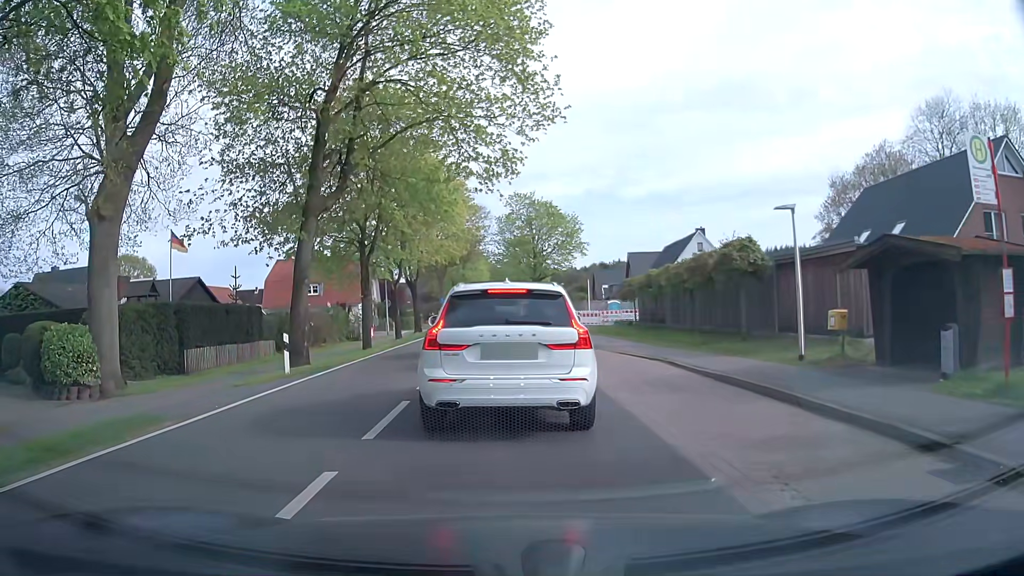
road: tertiary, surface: asphalt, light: Day
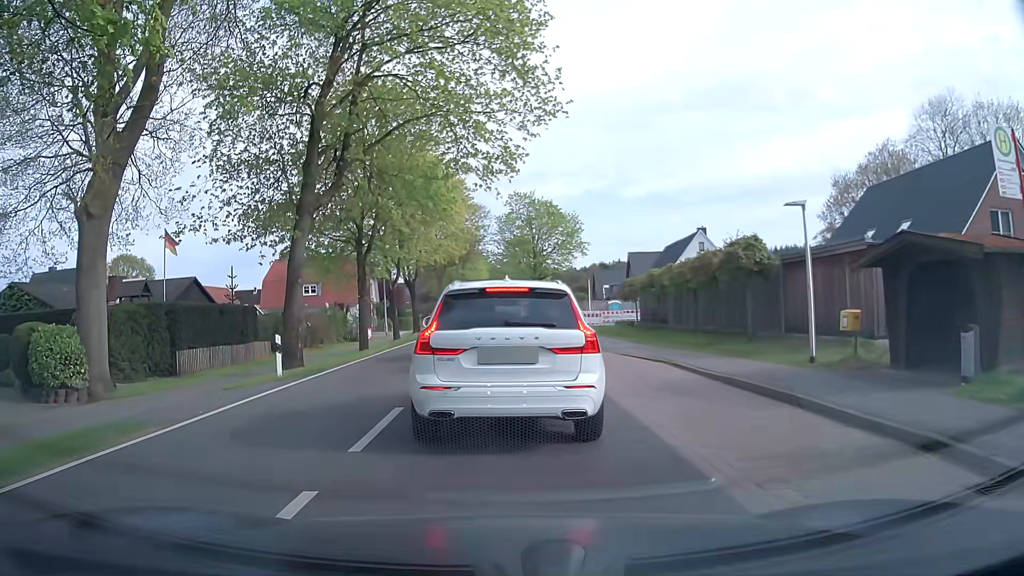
(0.0, +0.6) m; 0°
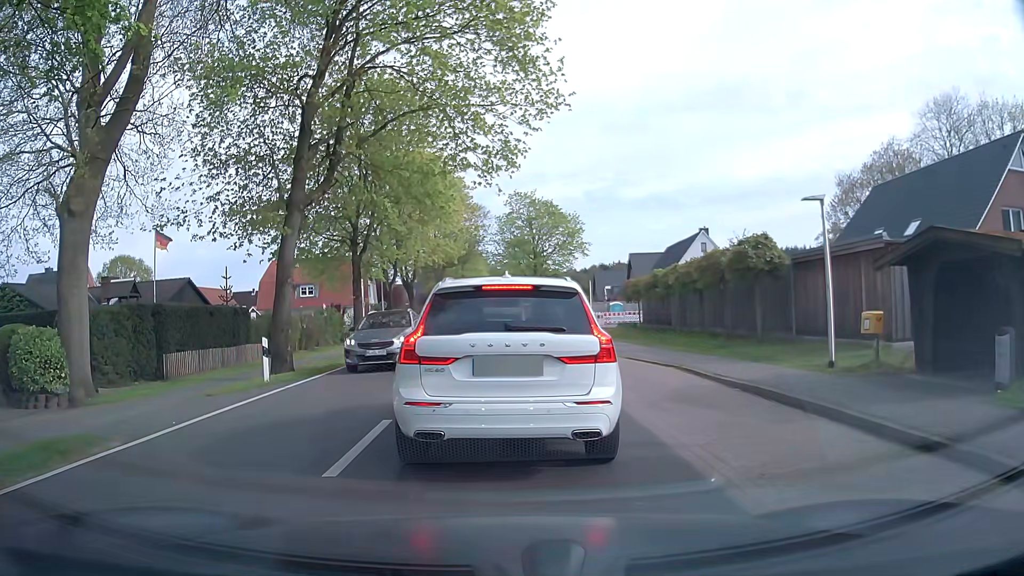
(0.0, +1.0) m; 0°
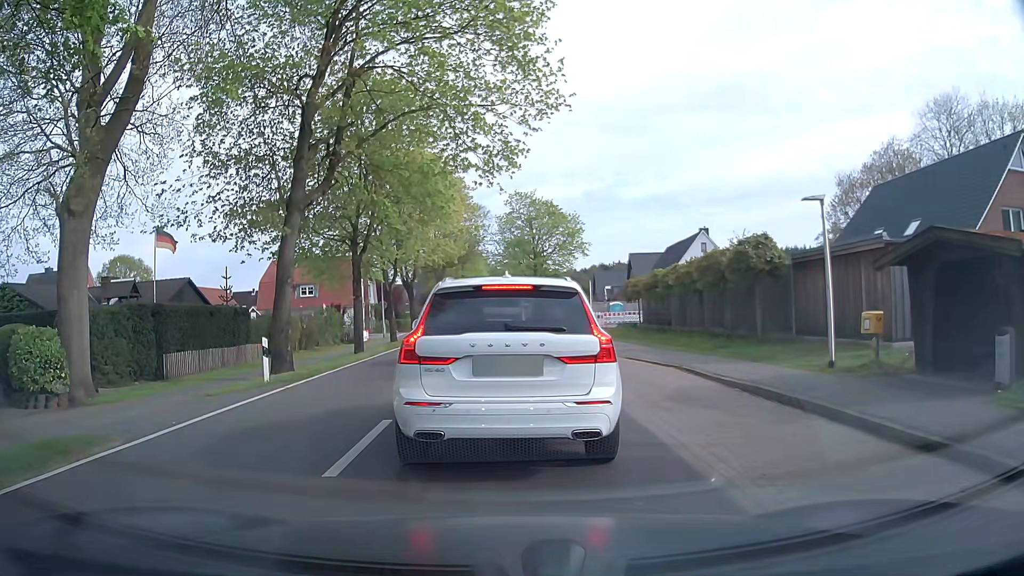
(0.0, 0.0) m; 0°
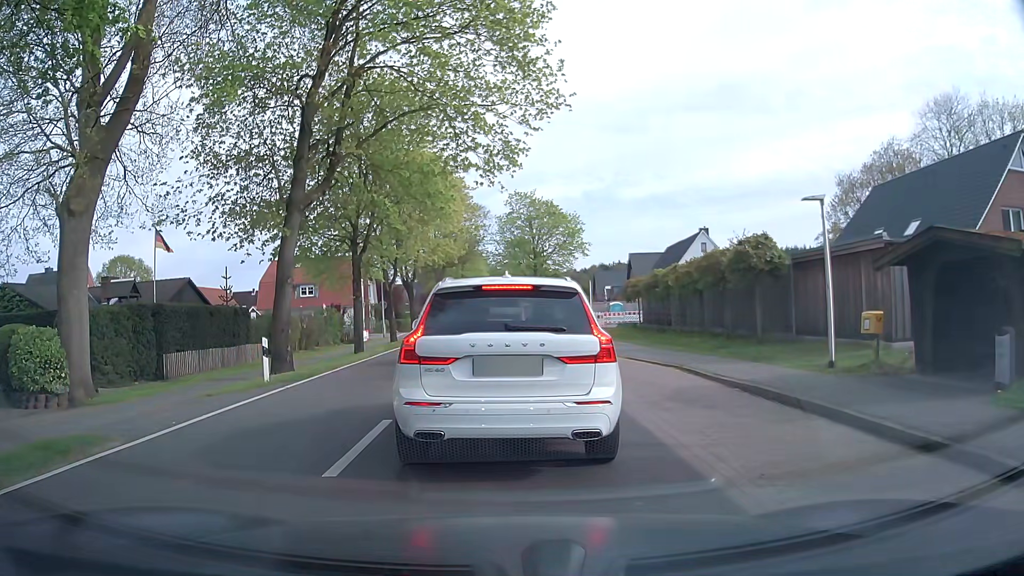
(0.0, 0.0) m; 0°
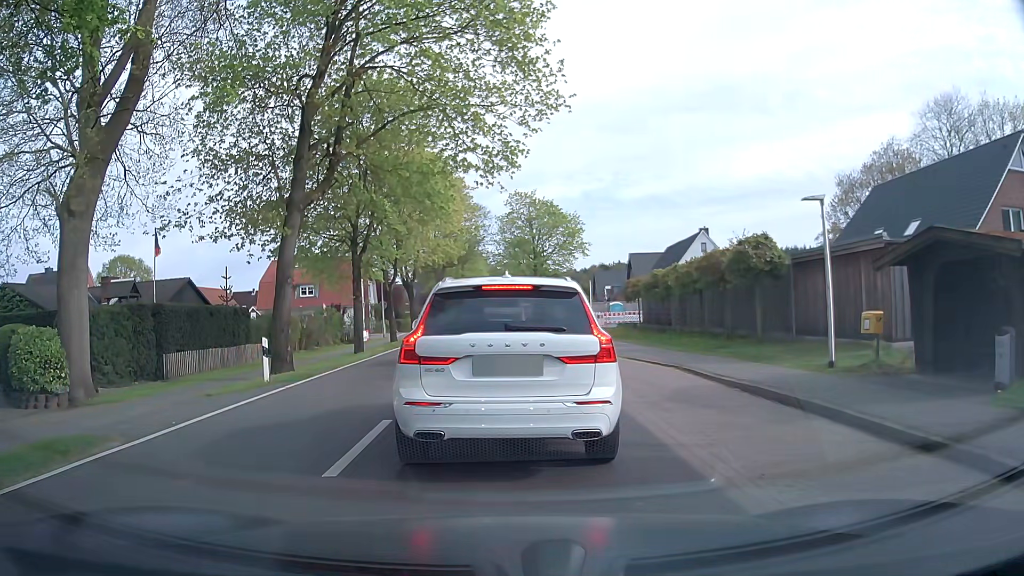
(0.0, 0.0) m; 0°
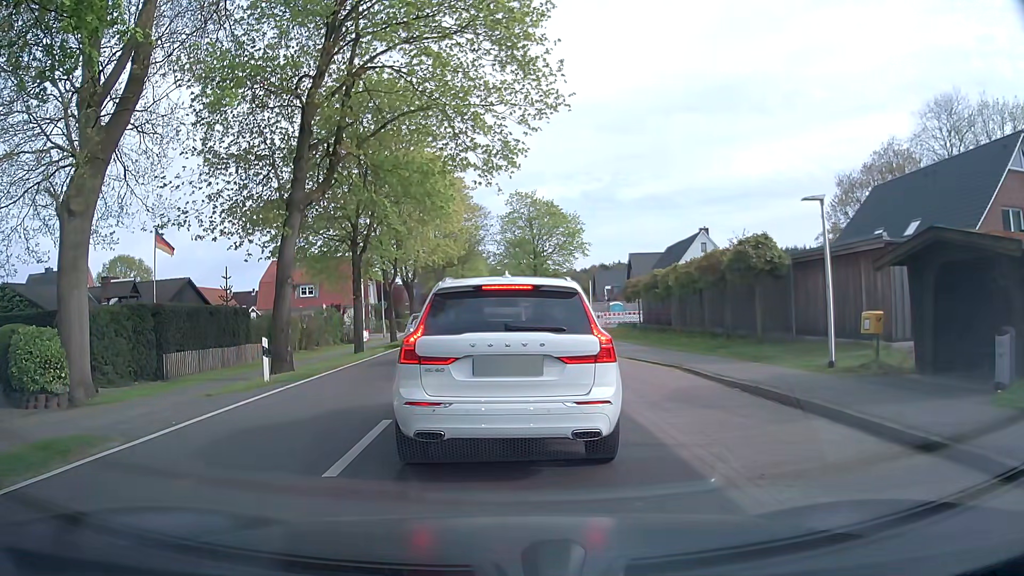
(0.0, 0.0) m; 0°
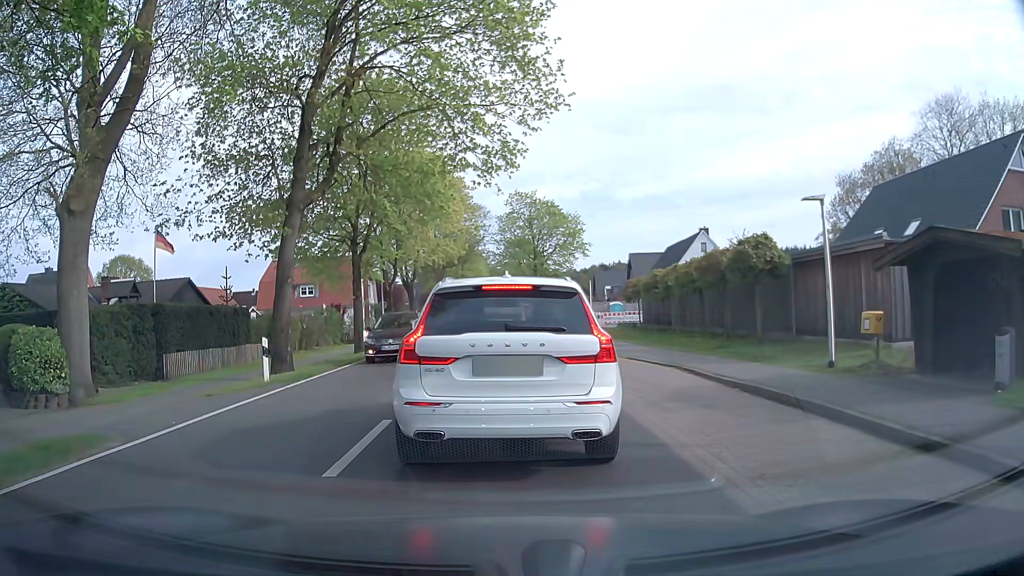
(0.0, 0.0) m; 0°
(0, +10) (0, +20) (0, +30) (0, +40) (+1, +50) (+8, +56) (+18, +55) (+28, +56) (+38, +55) (+48, +55) m
